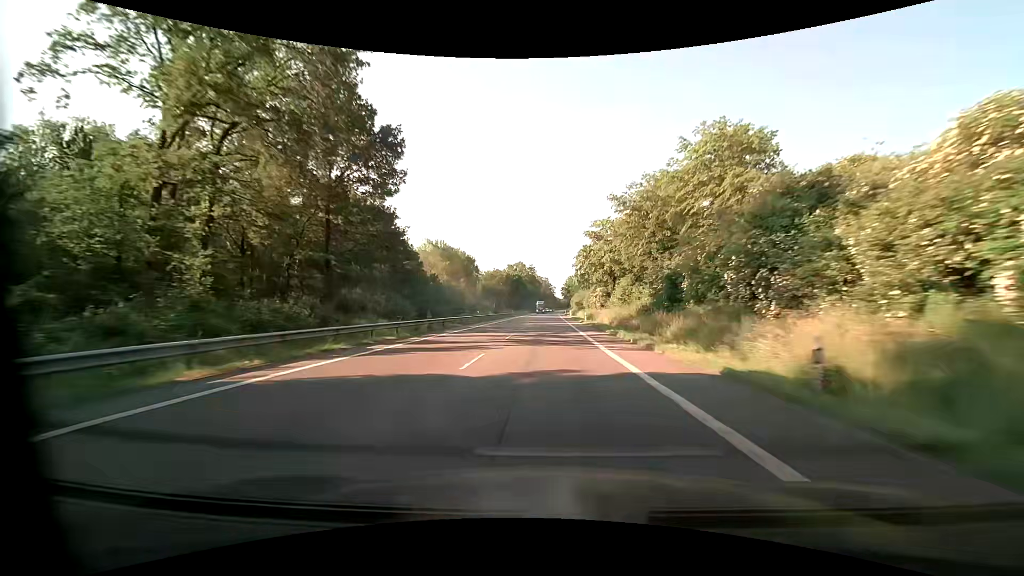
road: primary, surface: asphalt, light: Day
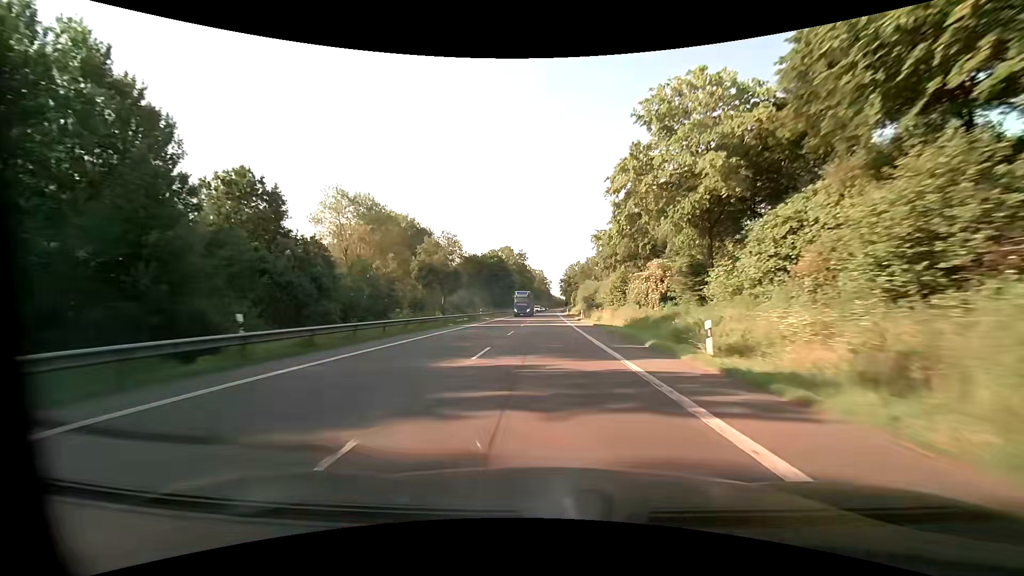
(+0.3, +46.1) m; +1°
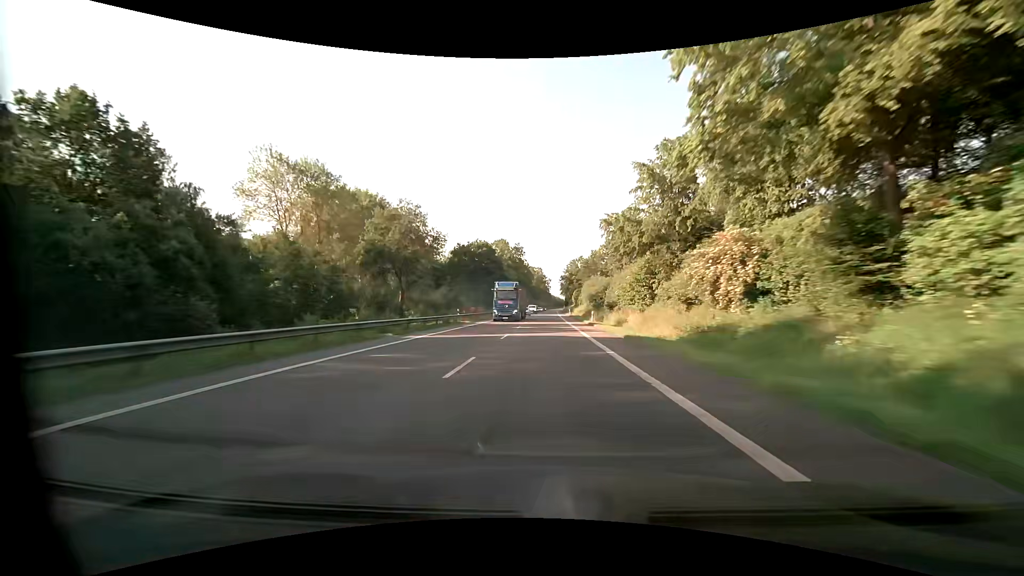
(0.0, +15.7) m; 0°
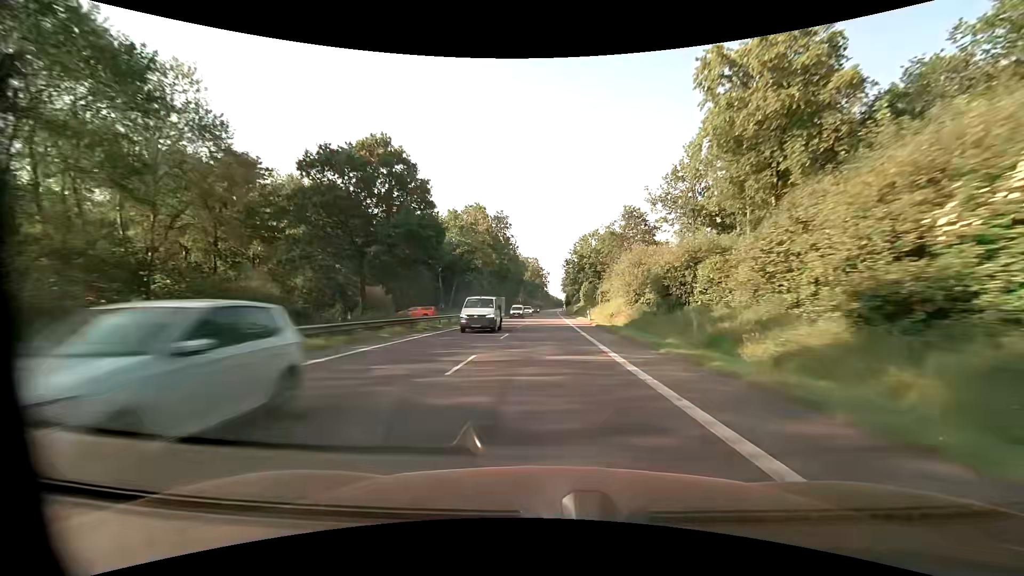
(+0.1, +47.4) m; 0°
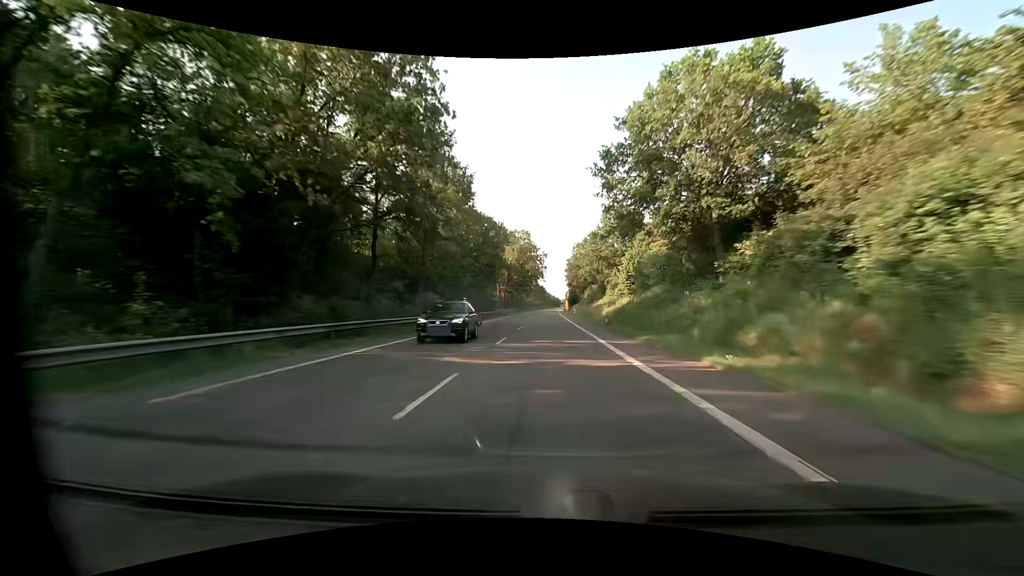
(+0.2, +64.0) m; 0°
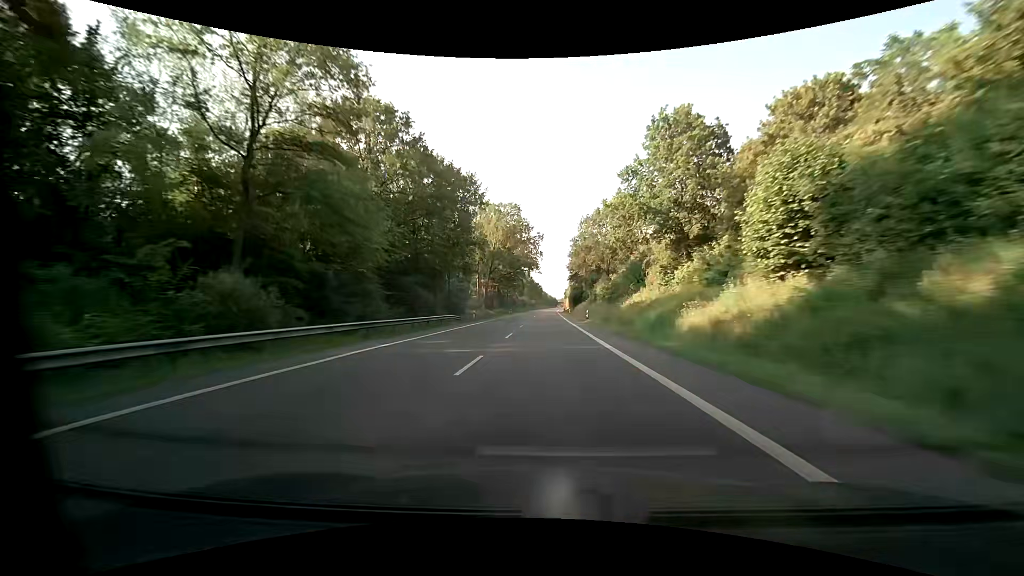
(+0.2, +32.2) m; 0°
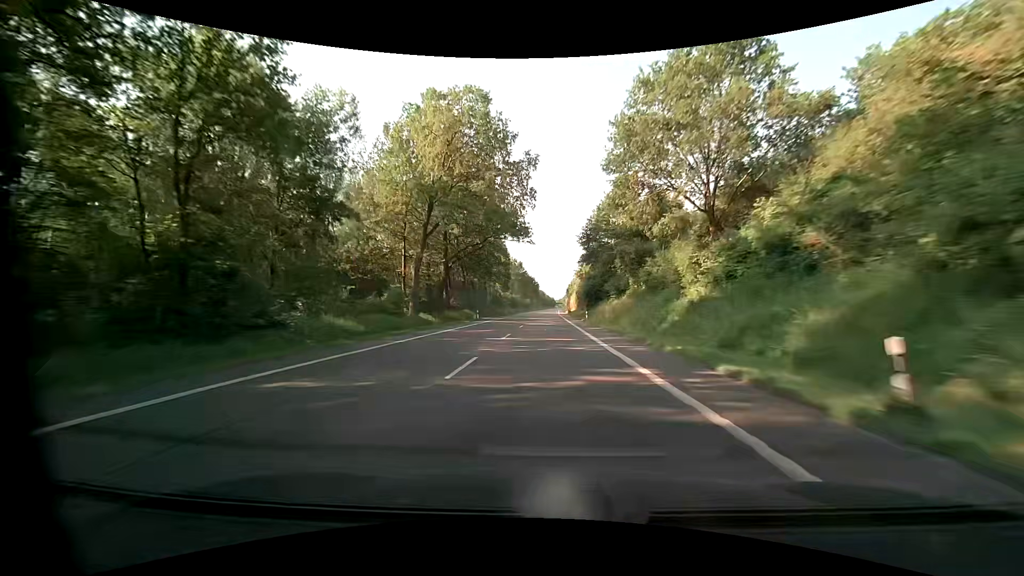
(+0.5, +48.6) m; +1°
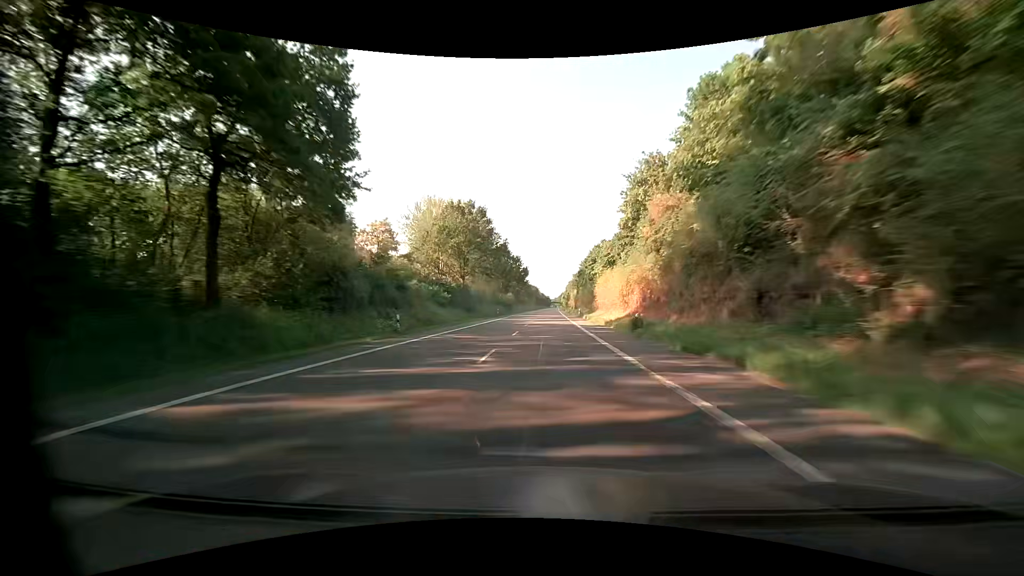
(+0.6, +81.2) m; +1°
(0, +10) (0, +20) (0, +30) (0, +40) (0, +50) (+1, +60) (+1, +70) (+1, +80) (+1, +90) (+1, +100) m
